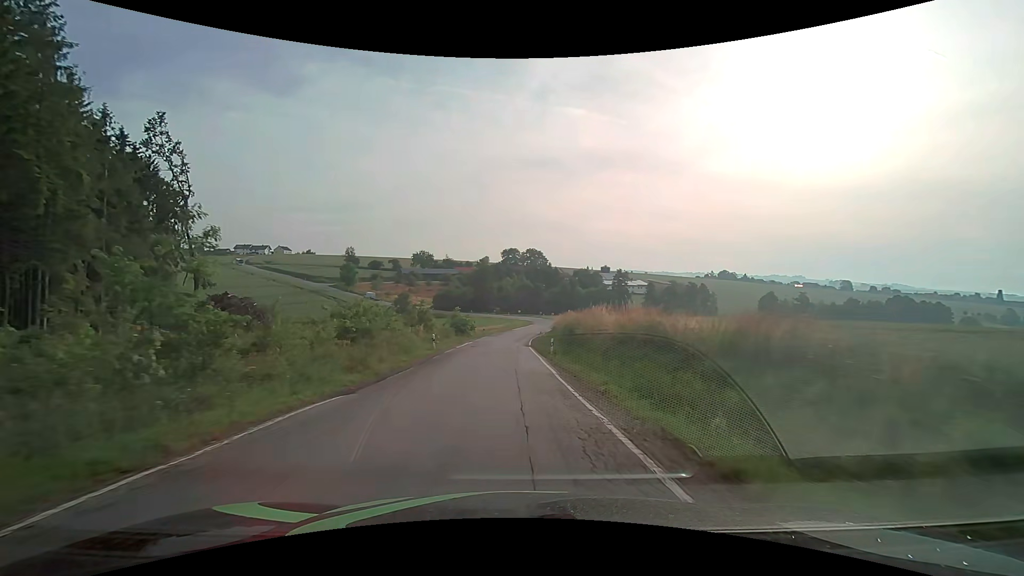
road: secondary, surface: asphalt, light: Day
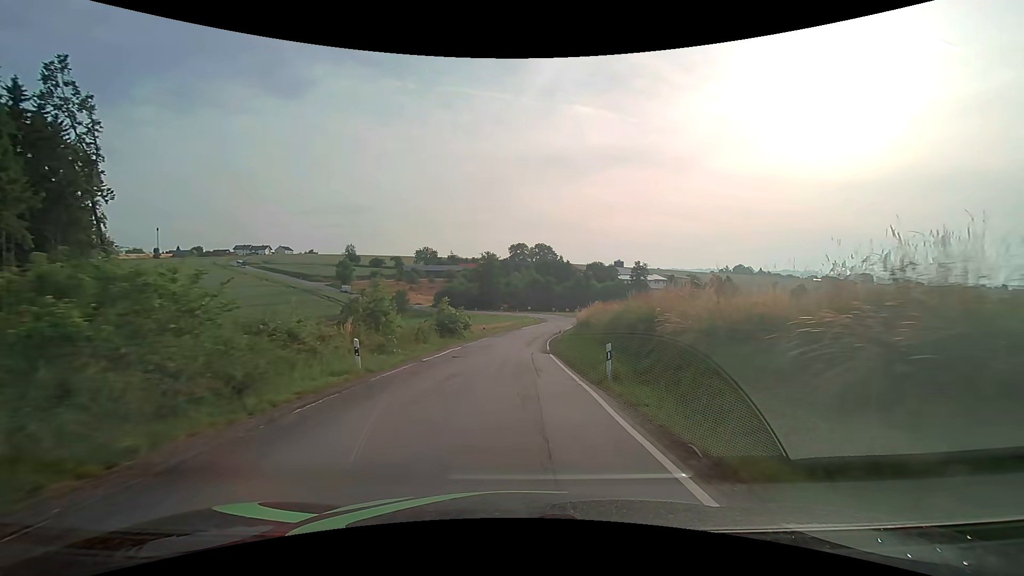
(+0.1, +15.5) m; 0°
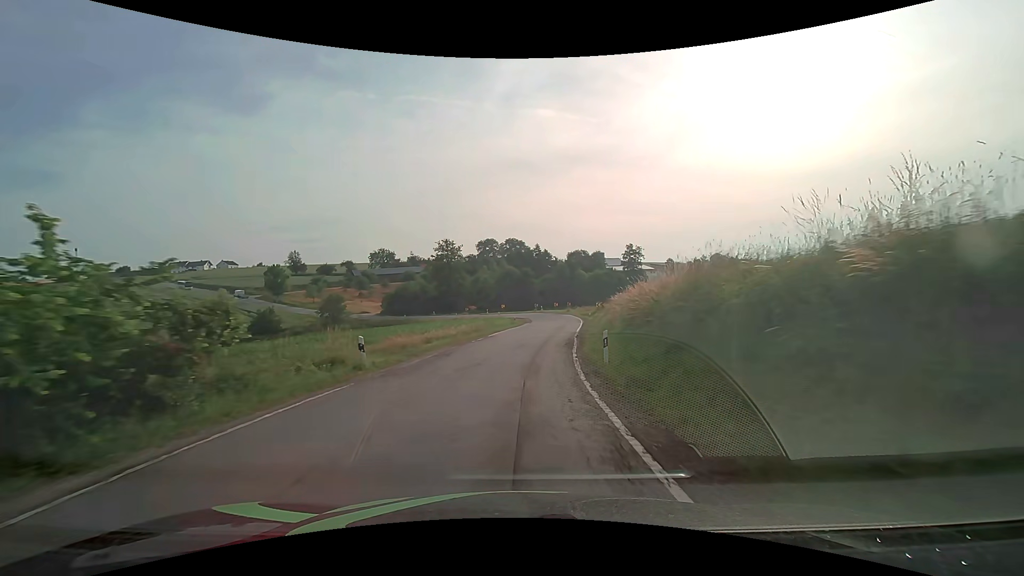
(+0.6, +31.8) m; +3°
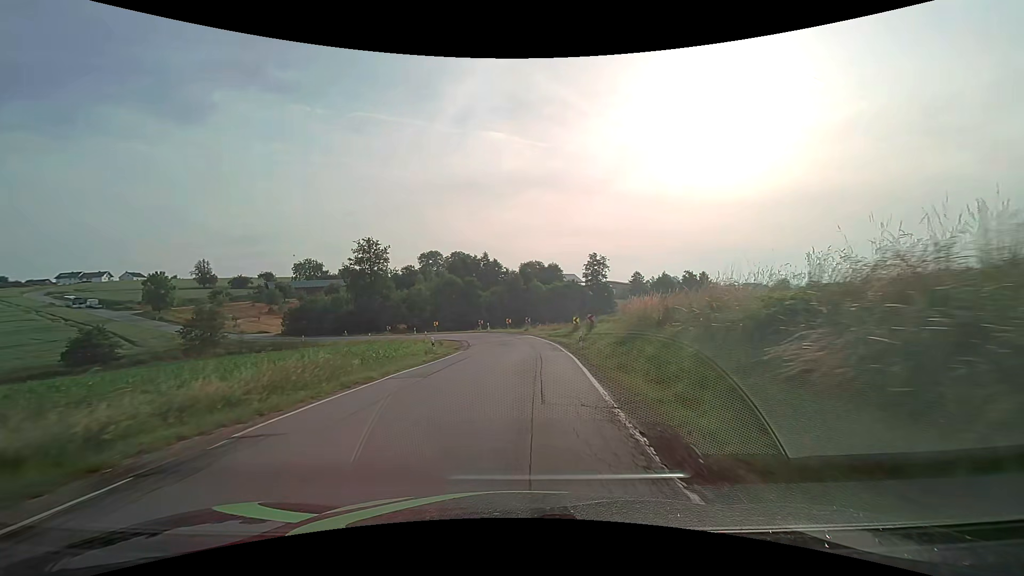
(+1.1, +24.2) m; +6°
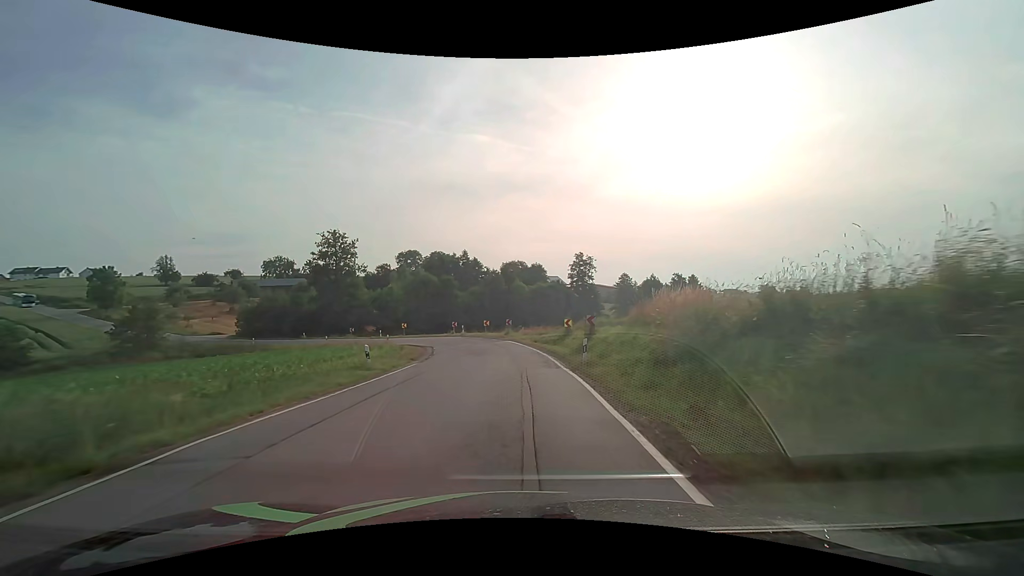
(+0.1, +7.9) m; +2°
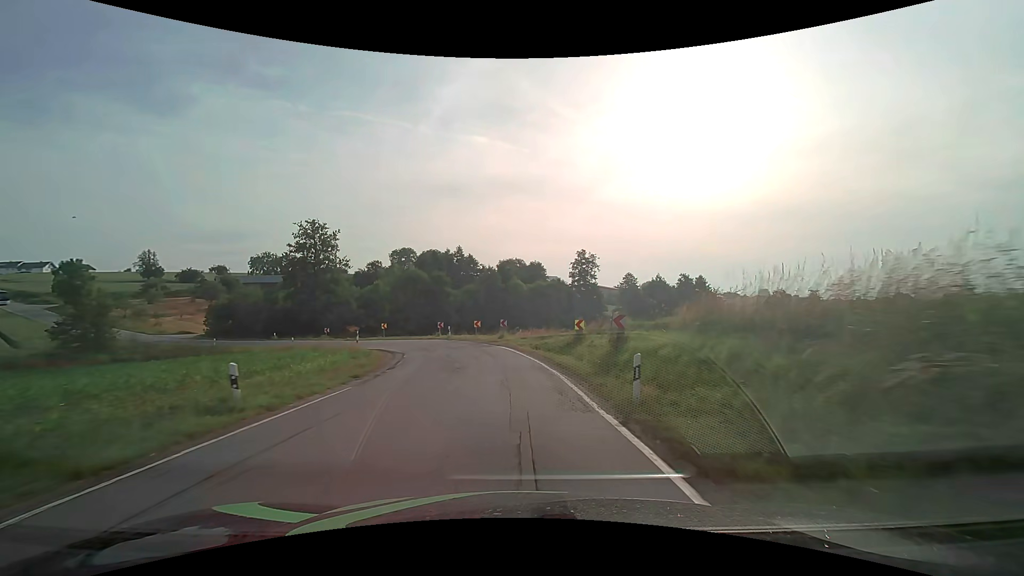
(0.0, +7.7) m; 0°
